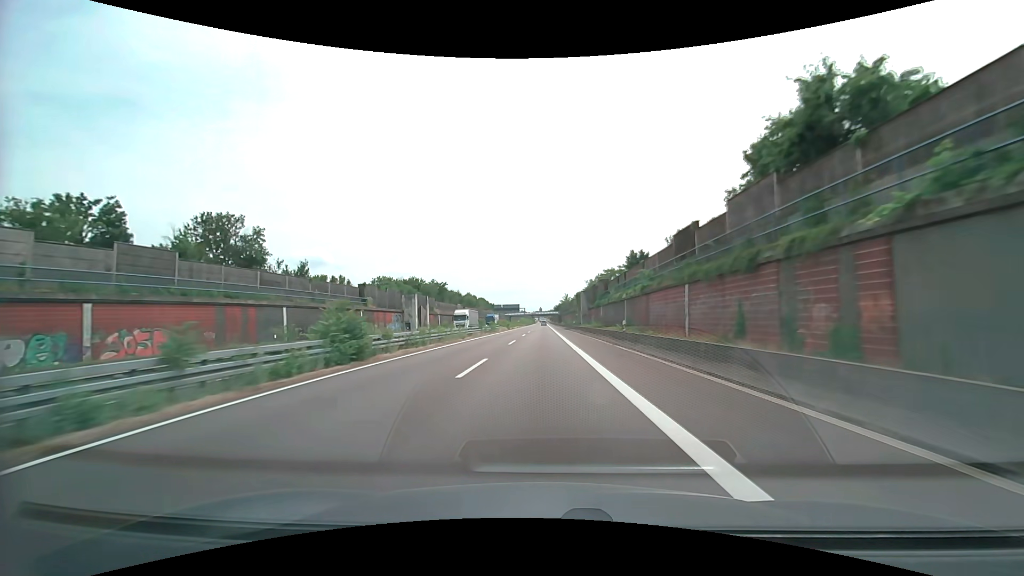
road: trunk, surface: asphalt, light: Day
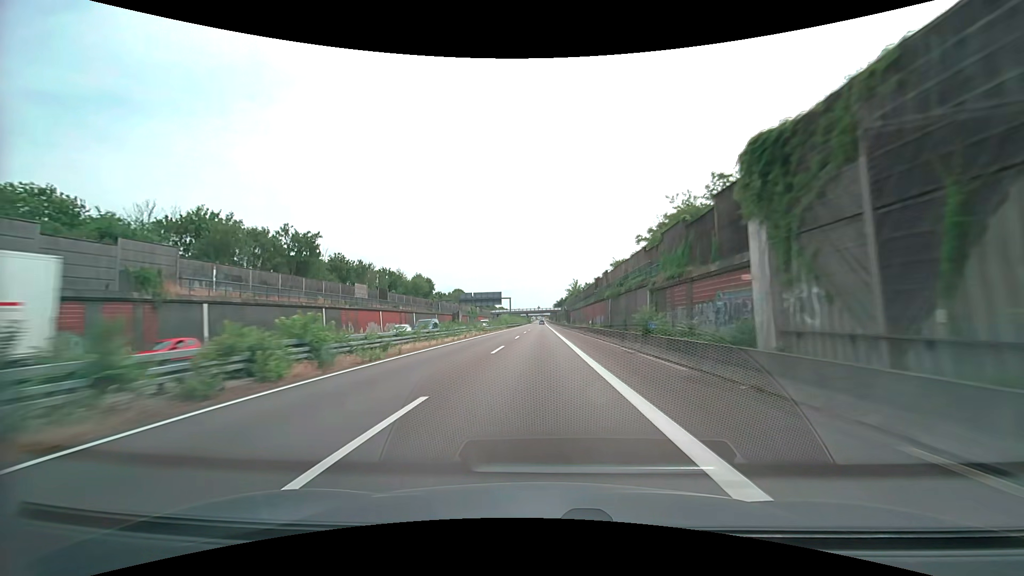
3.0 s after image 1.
(+0.3, +81.2) m; 0°
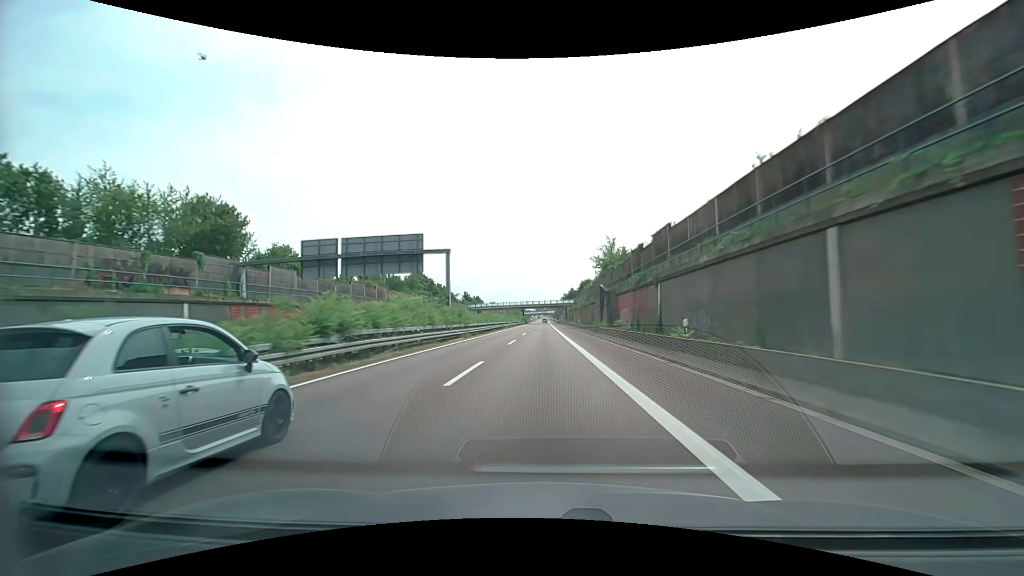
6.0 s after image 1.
(-0.3, +82.5) m; 0°
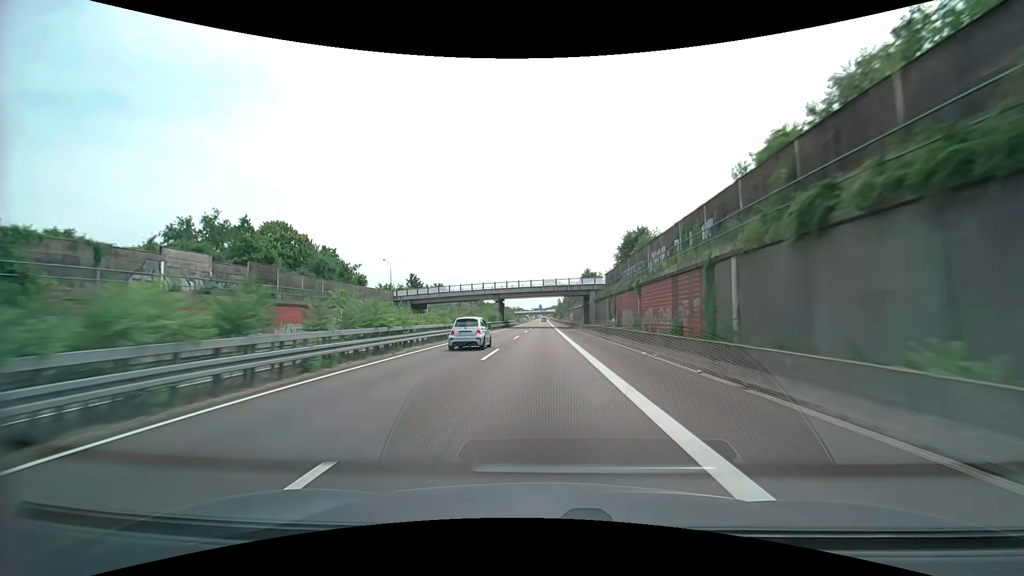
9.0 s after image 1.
(+0.1, +83.4) m; 0°
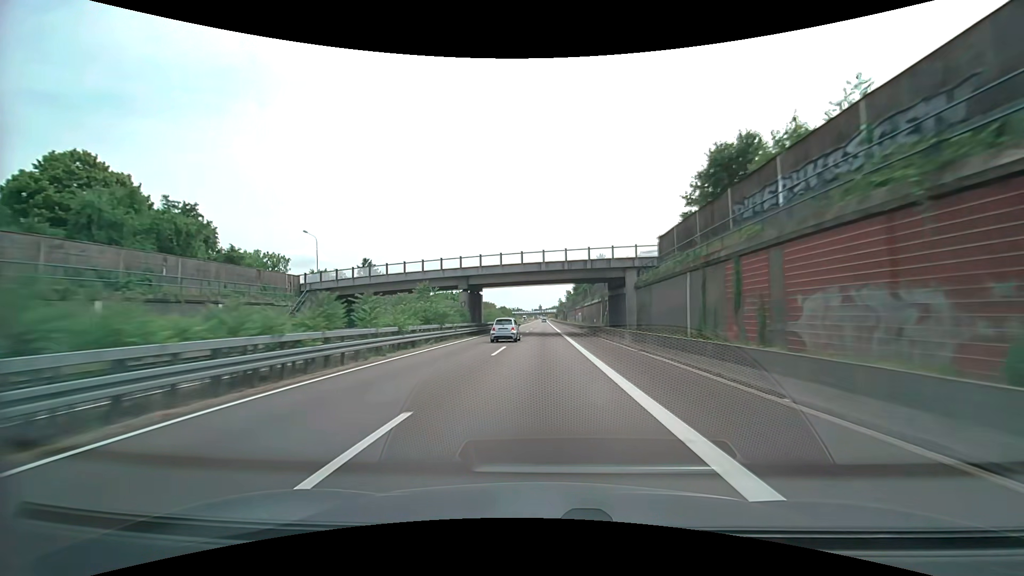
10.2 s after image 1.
(0.0, +33.4) m; 0°
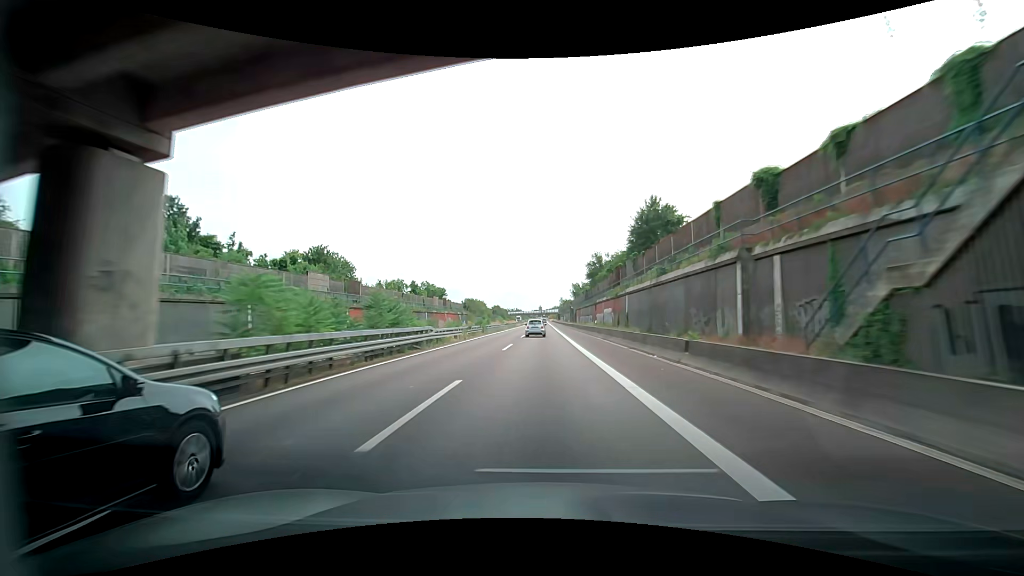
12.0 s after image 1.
(+0.1, +49.9) m; 0°
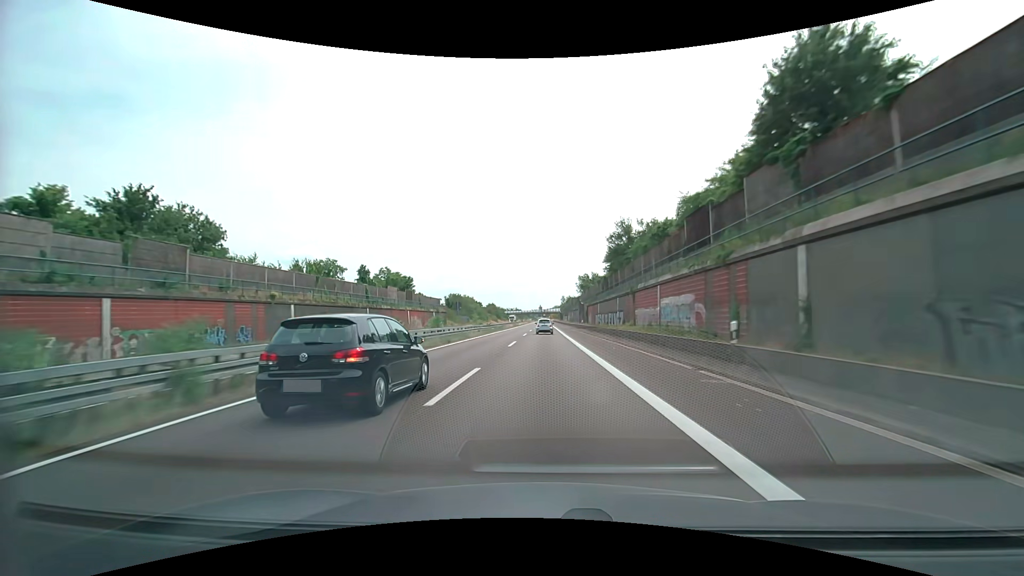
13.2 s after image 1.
(0.0, +33.3) m; 0°
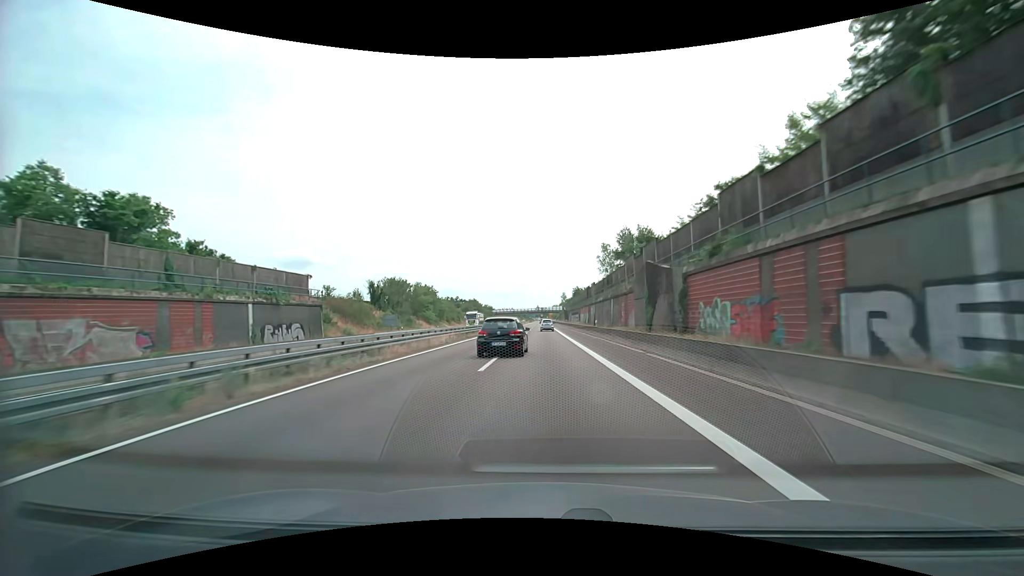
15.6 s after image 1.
(0.0, +66.5) m; 0°
(0, +10) (0, +20) (0, +30) (0, +40) (0, +50) (0, +60) (0, +70) (0, +80) (0, +90) (0, +100) m
